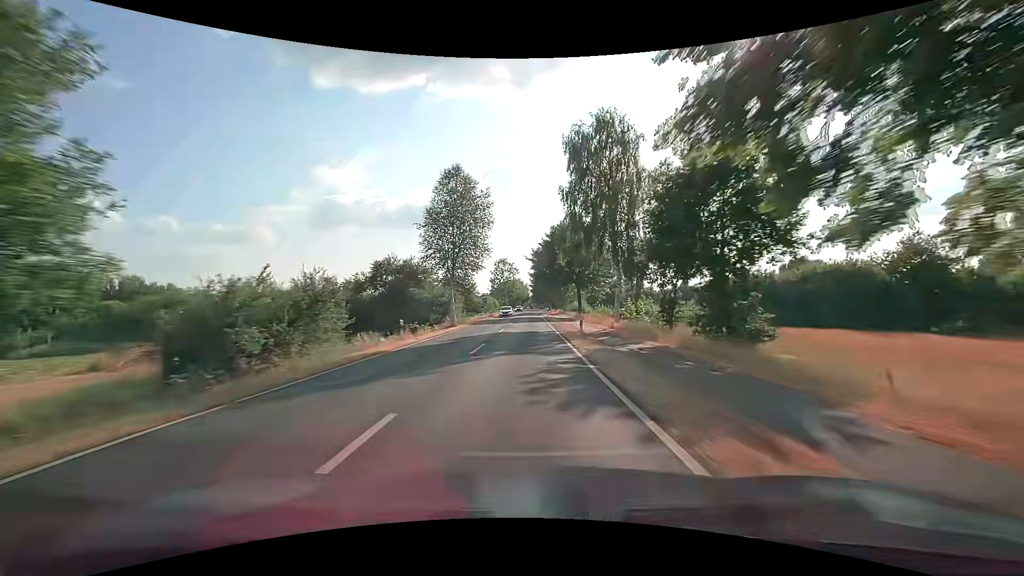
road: secondary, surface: asphalt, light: Day
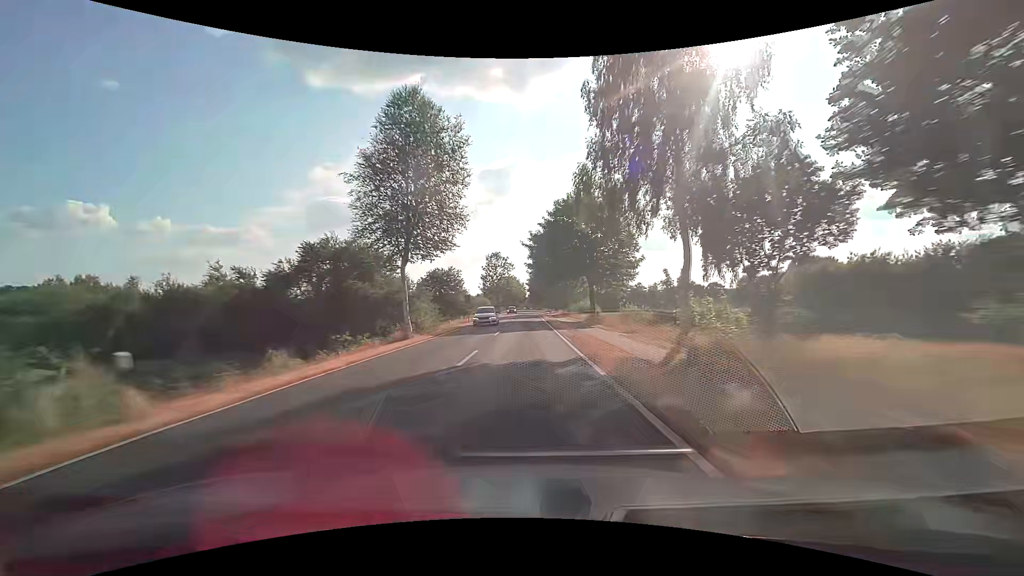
(+0.1, +15.6) m; 0°
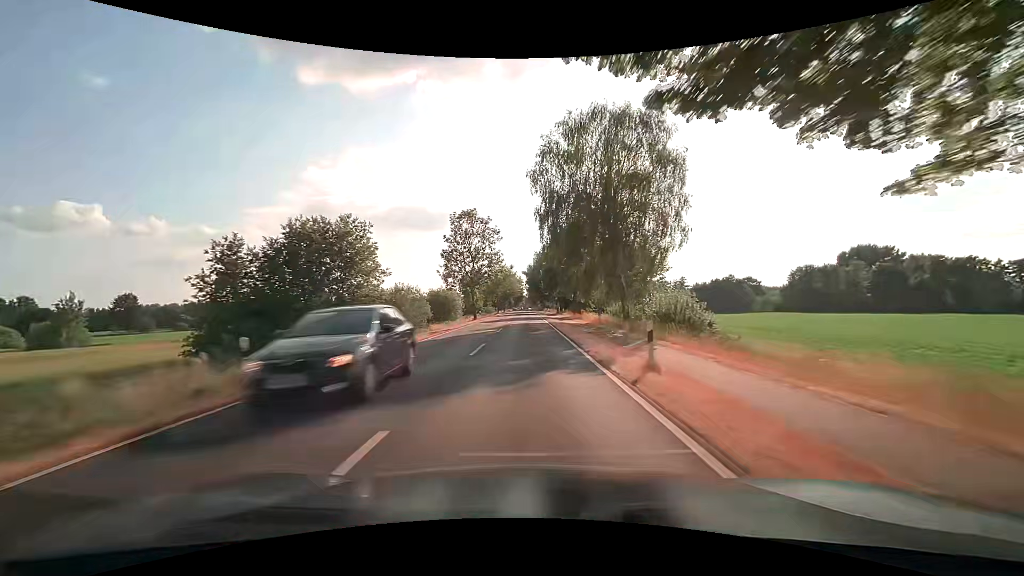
(+0.2, +47.2) m; 0°
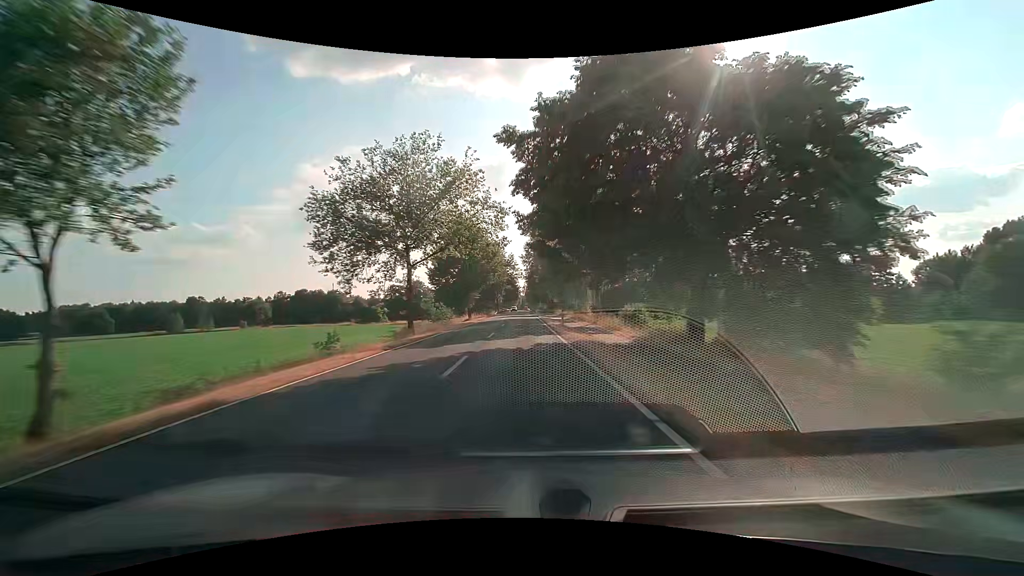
(+0.3, +78.1) m; 0°
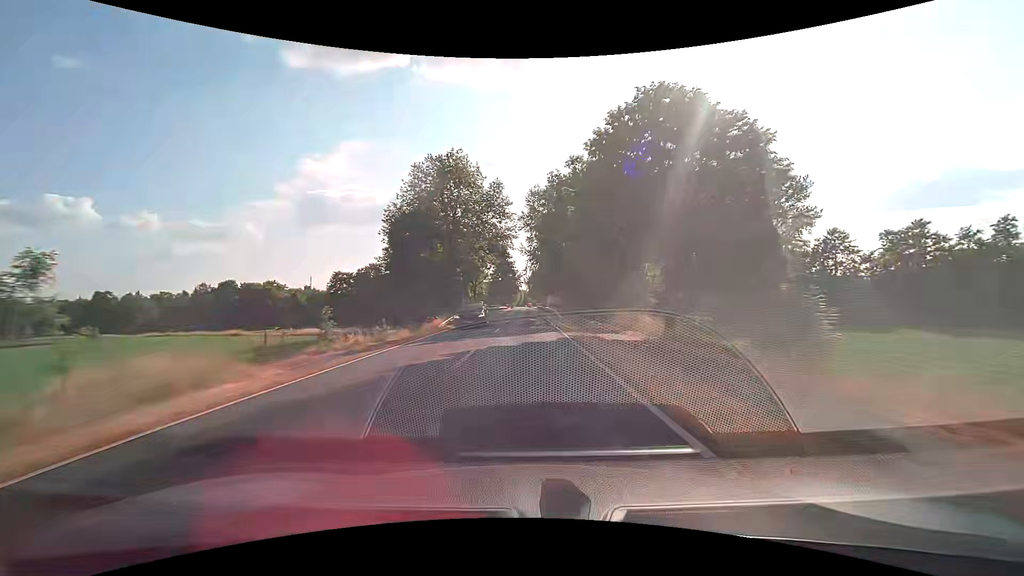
(-0.2, +60.7) m; 0°
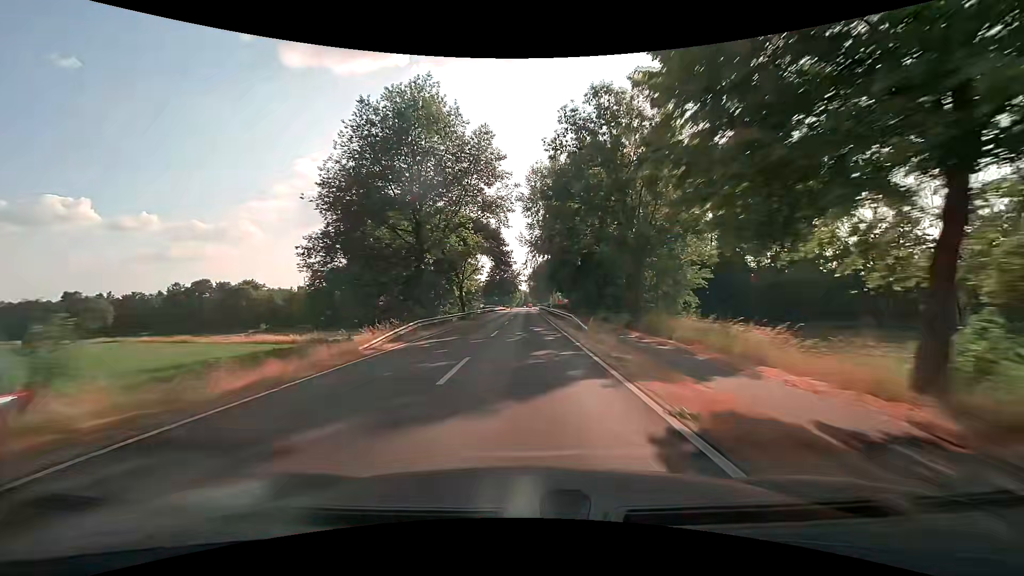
(-0.1, +14.1) m; 0°
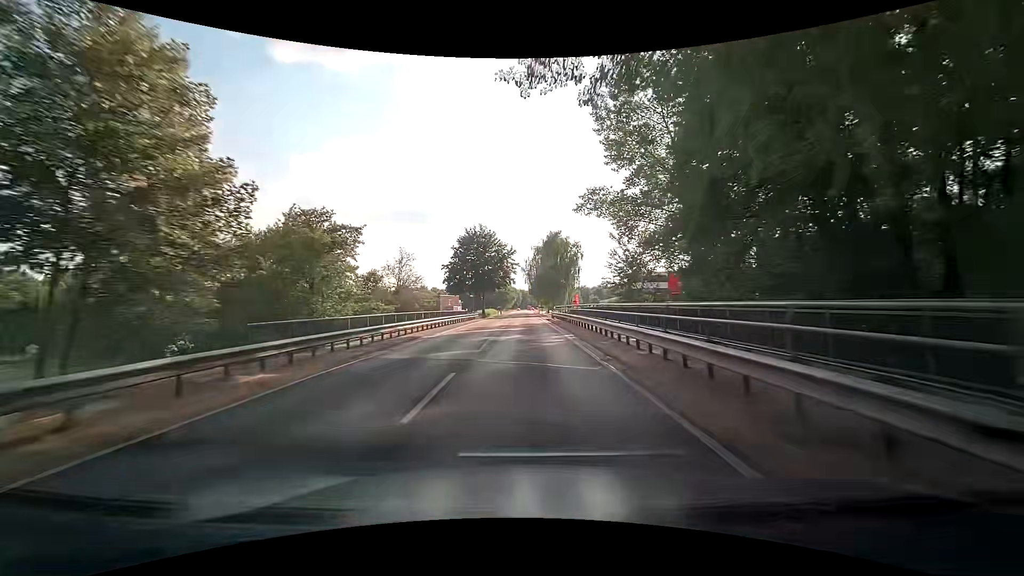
(+0.2, +63.7) m; 0°
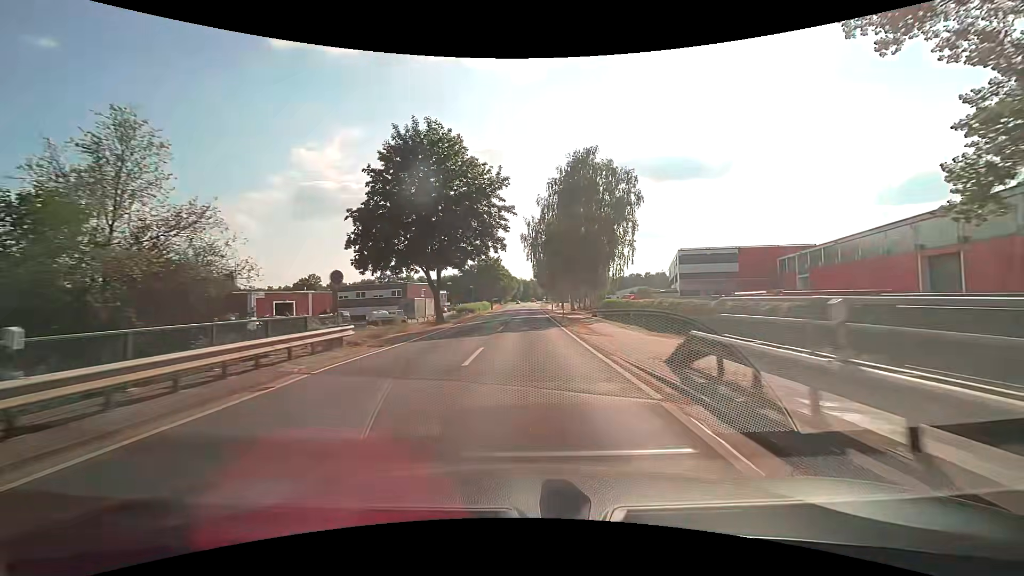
(-0.1, +42.4) m; 0°
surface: paved
(0, +10) (0, +20) (0, +30) (0, +40) (0, +50) (0, +60) (0, +70) (0, +80) (0, +90) (+1, +100) m
